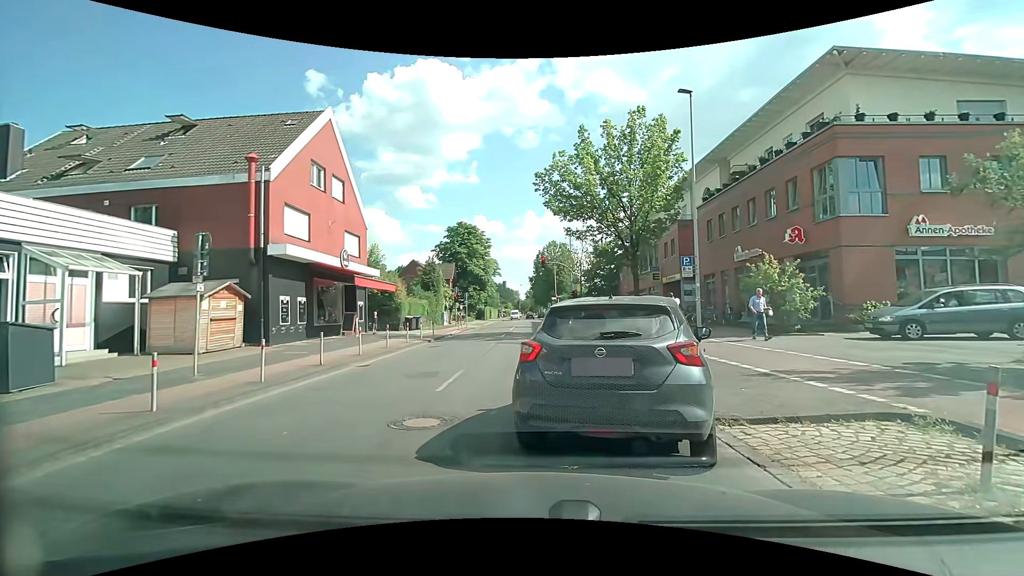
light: Day
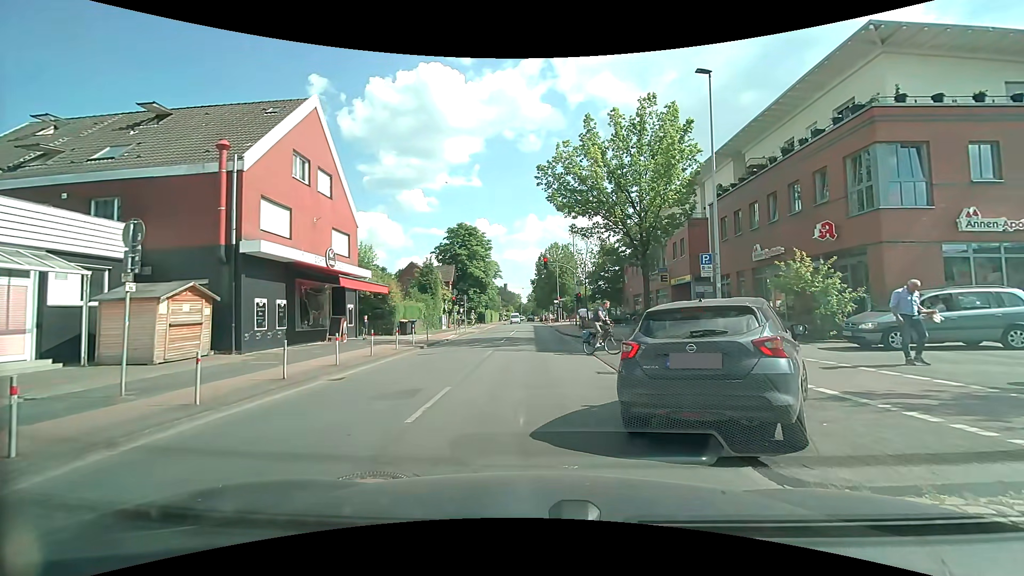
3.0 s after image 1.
(0.0, +2.1) m; 0°
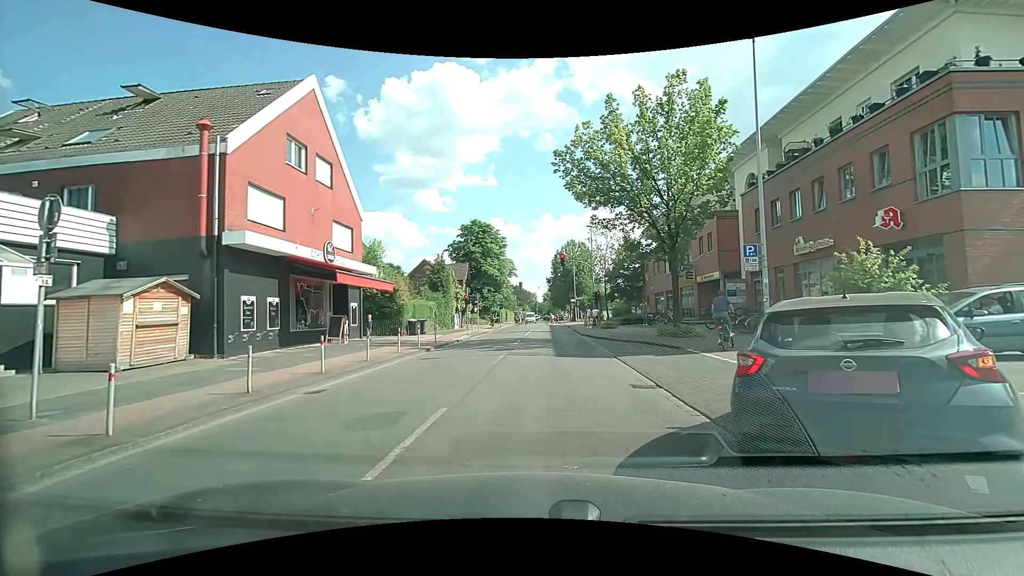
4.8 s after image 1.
(0.0, +2.2) m; -4°
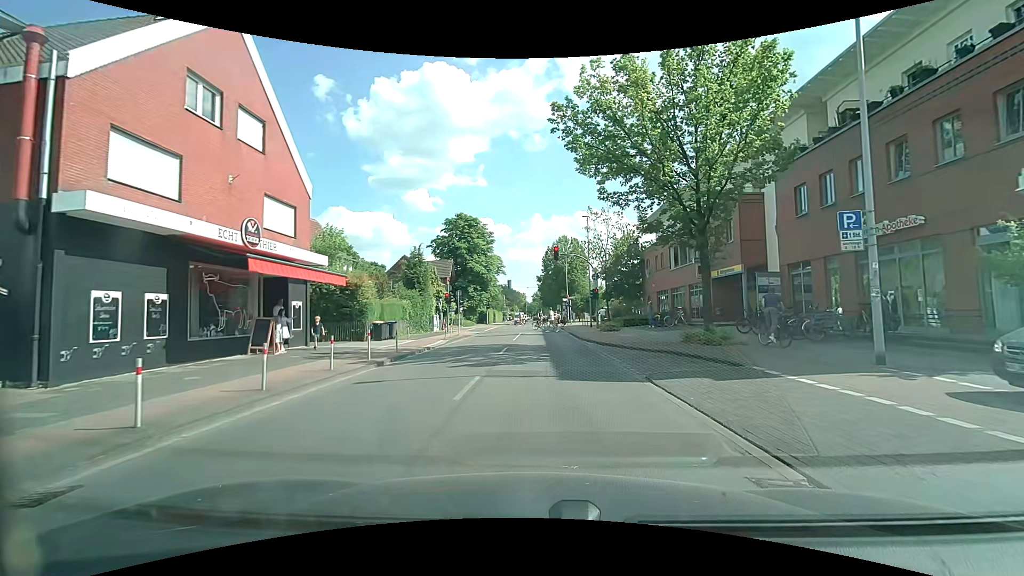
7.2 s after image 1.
(-0.1, +5.8) m; +1°
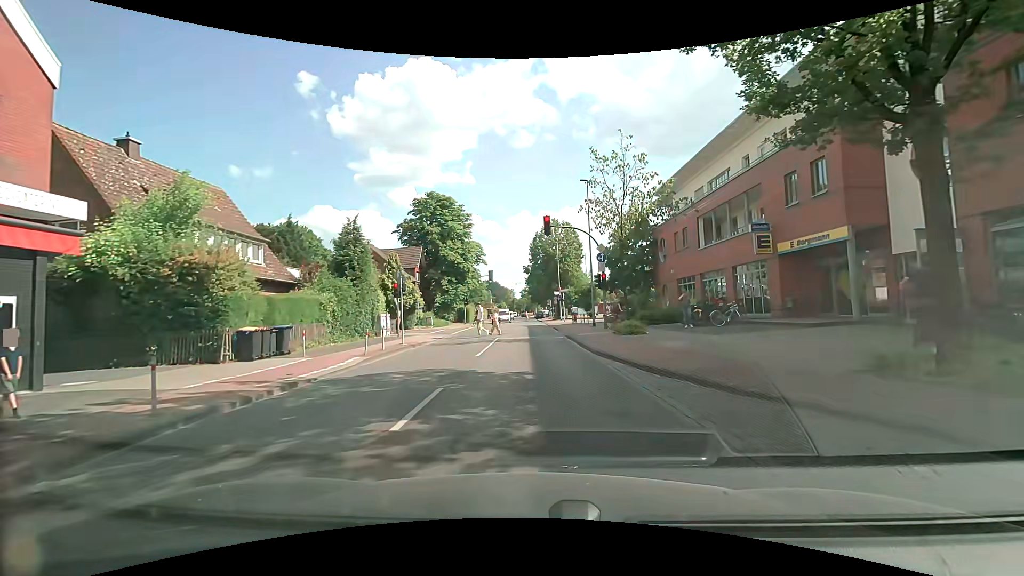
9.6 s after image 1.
(+0.3, +11.6) m; -1°
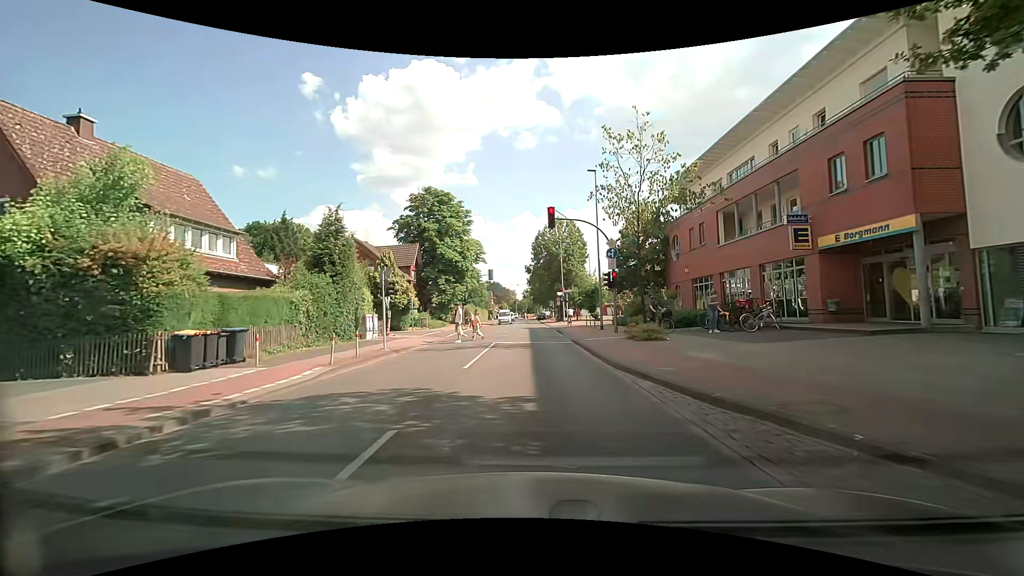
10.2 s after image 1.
(+0.1, +3.0) m; -1°
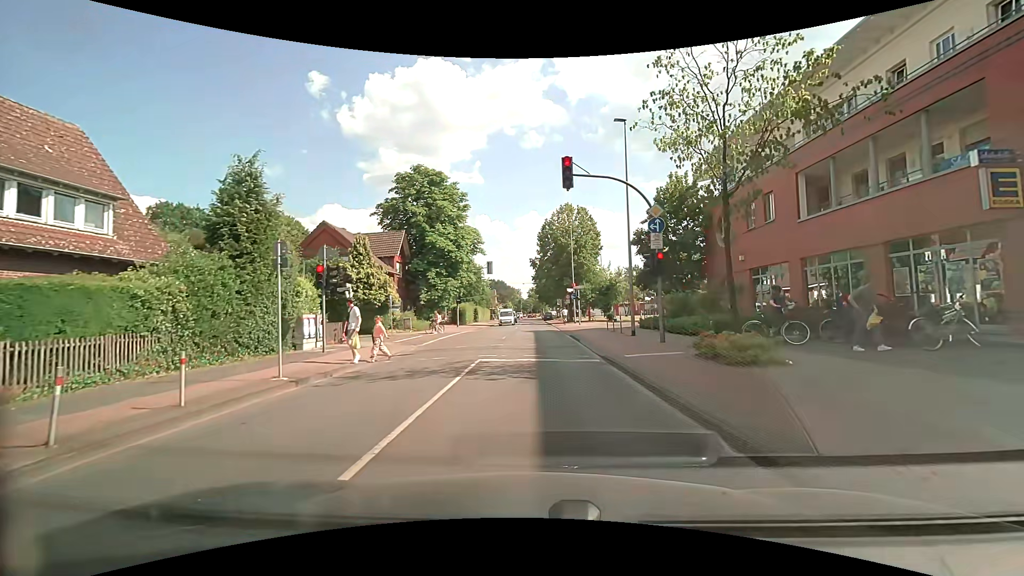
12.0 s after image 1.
(+0.4, +8.3) m; +2°
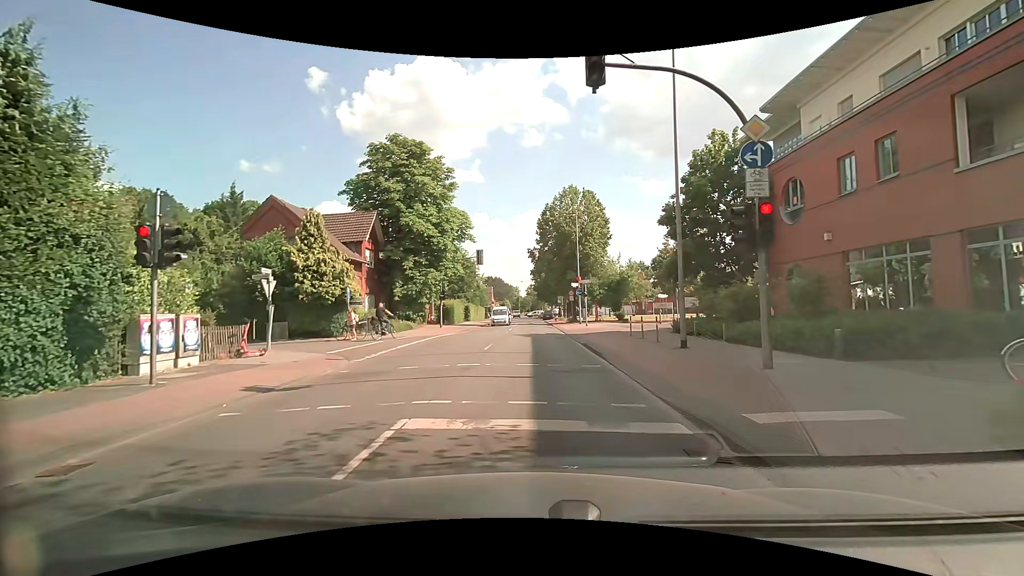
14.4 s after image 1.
(+0.1, +7.9) m; 0°
(0, +10) (0, +20) (0, +30) (0, +40) (0, +50) (0, +60) (-1, +70) (-1, +80) (-1, +90) (-1, +100) m
